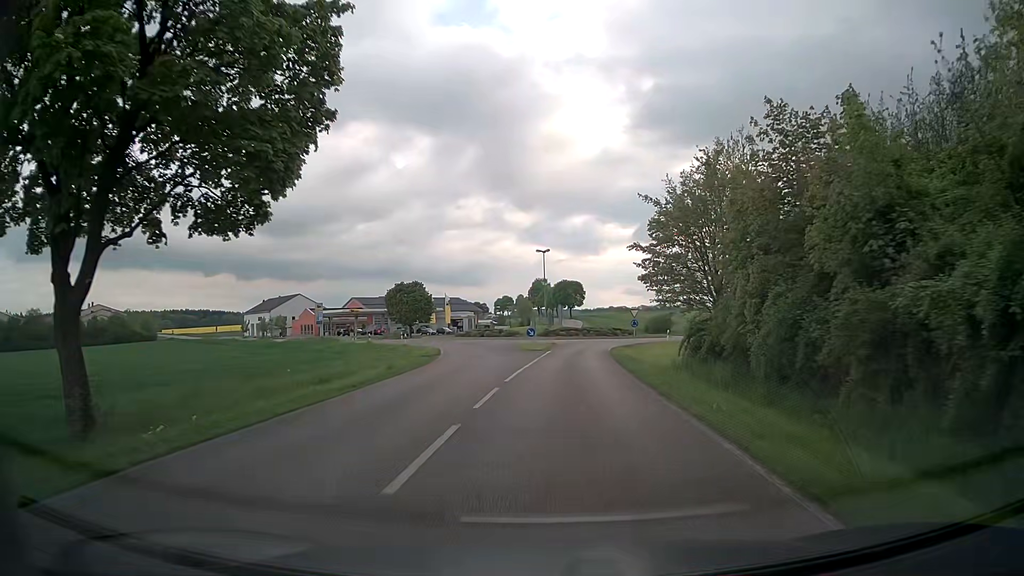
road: secondary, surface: asphalt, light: Day
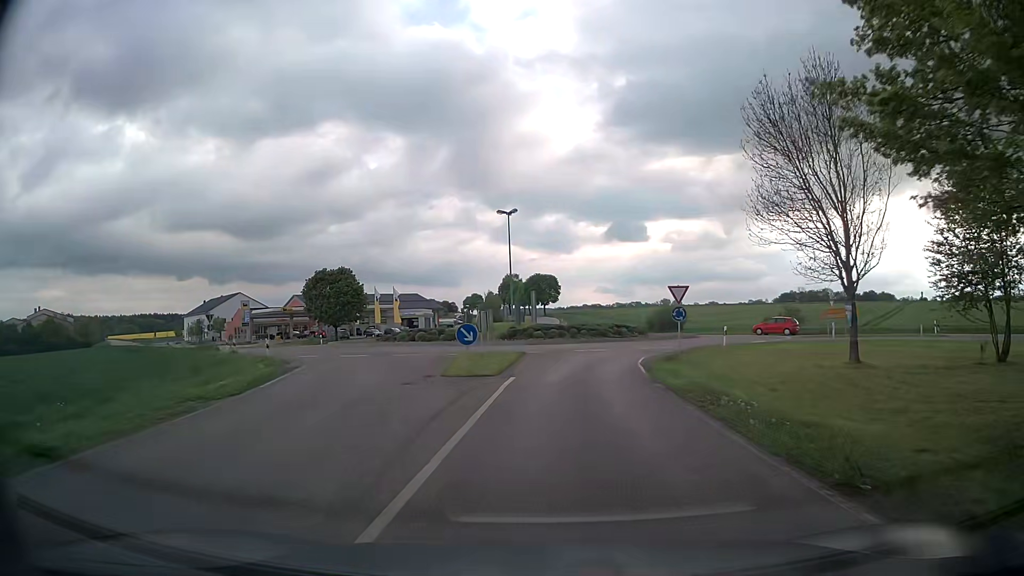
(+0.4, +24.3) m; +2°
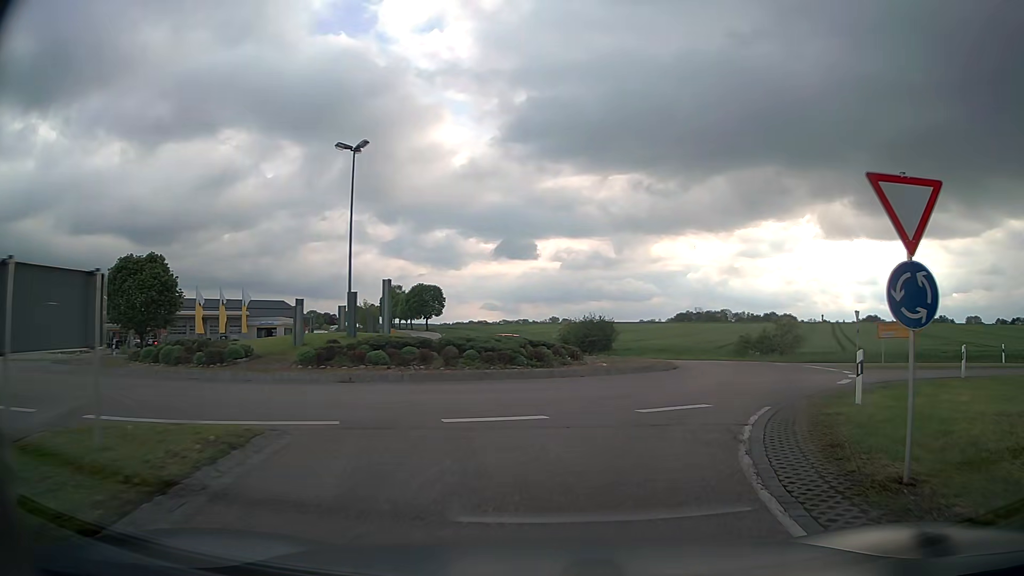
(+0.7, +20.7) m; +9°
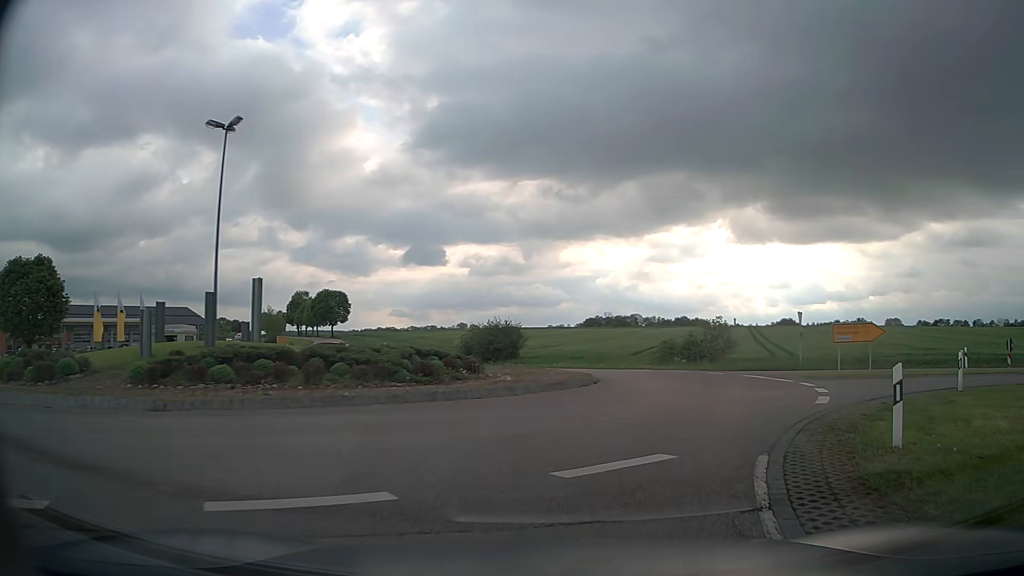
(+0.3, +4.4) m; +8°
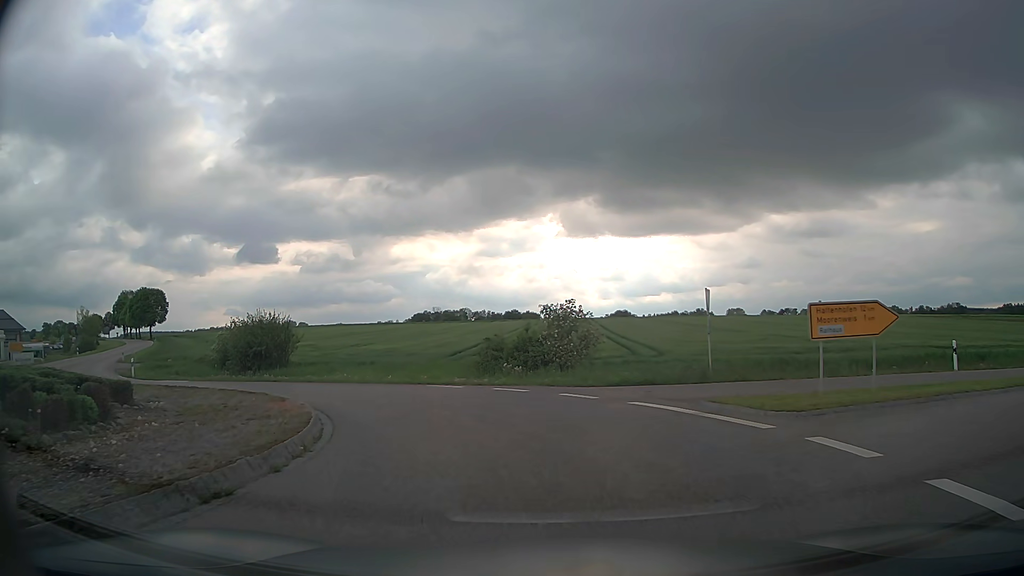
(+2.1, +12.5) m; +15°
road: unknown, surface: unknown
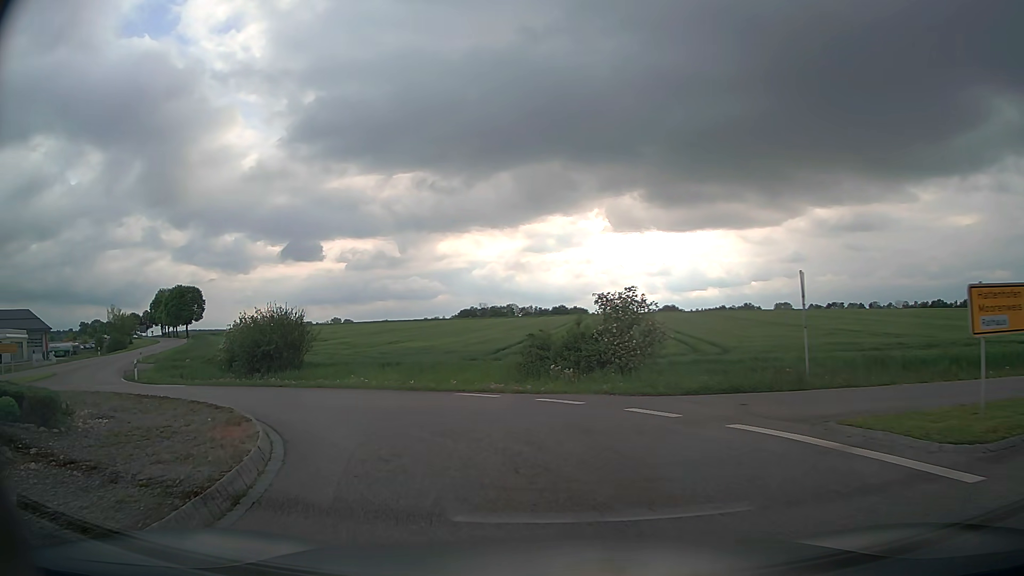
(-0.1, +4.3) m; -4°
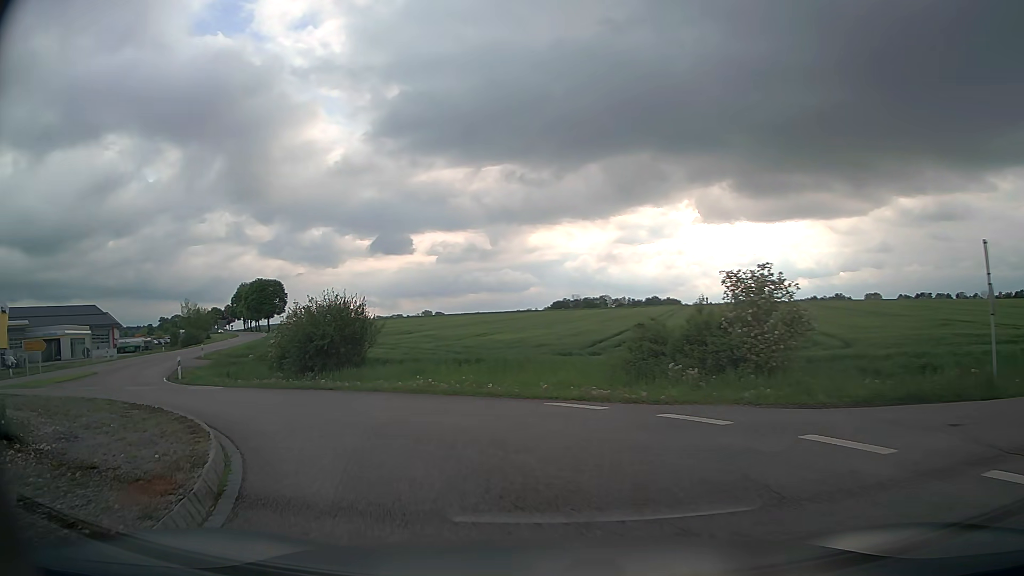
(-0.2, +4.4) m; -6°
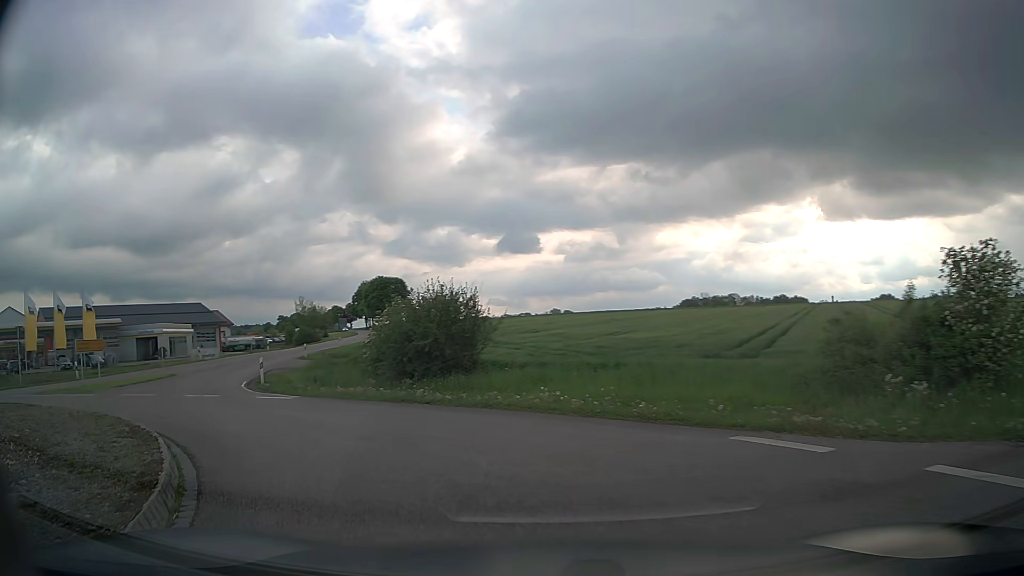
(-0.5, +4.4) m; -12°
(-2, +10) (-8, +18) (-14, +26) (-18, +35) (-21, +45) (-23, +54) (-24, +64) (-26, +74) (-27, +84) (-28, +94) m
